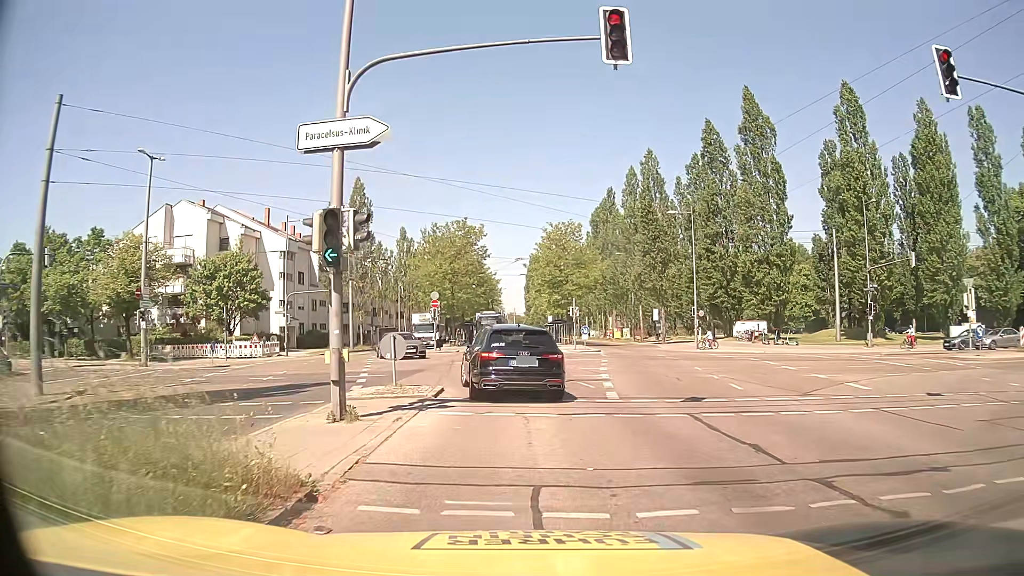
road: secondary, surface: asphalt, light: Day
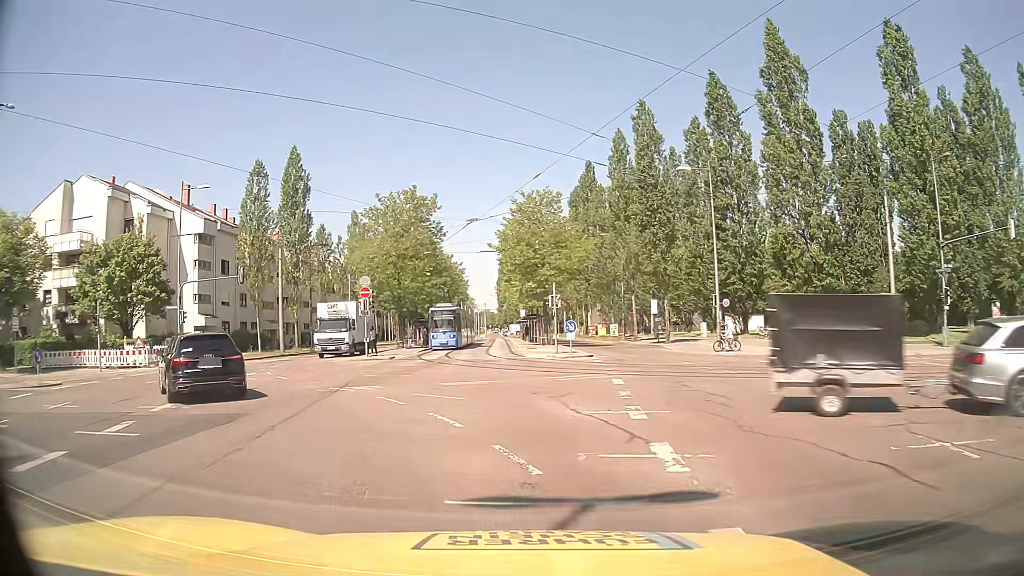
(+0.3, +13.4) m; +3°
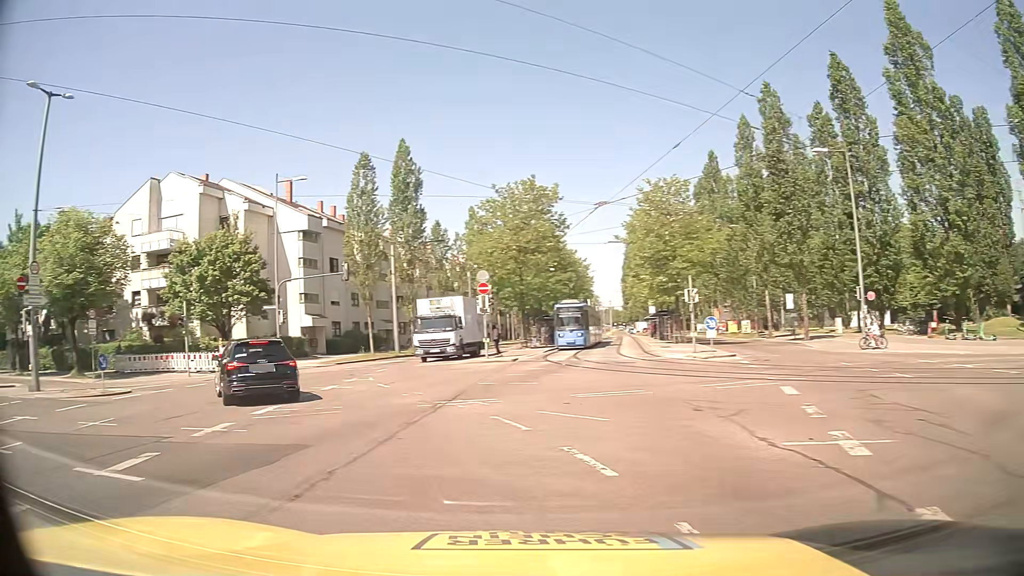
(-0.3, +3.1) m; -11°
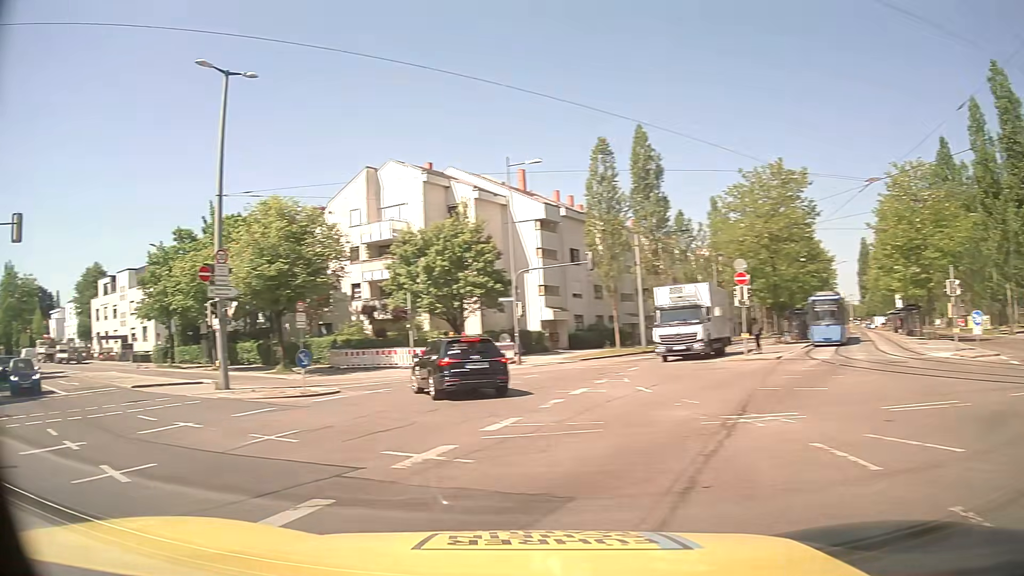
(-0.4, +2.8) m; -20°
